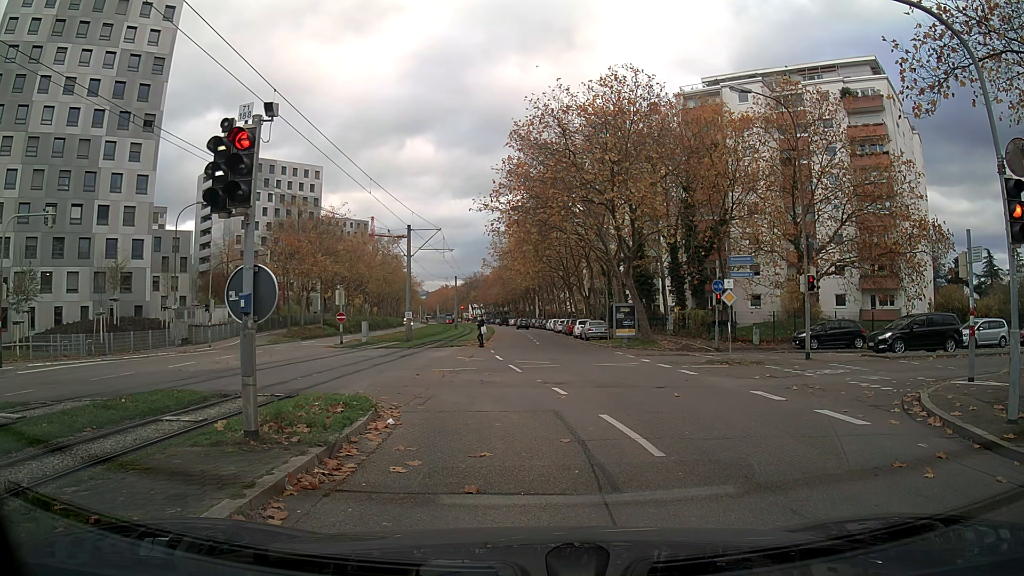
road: tertiary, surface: asphalt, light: Day
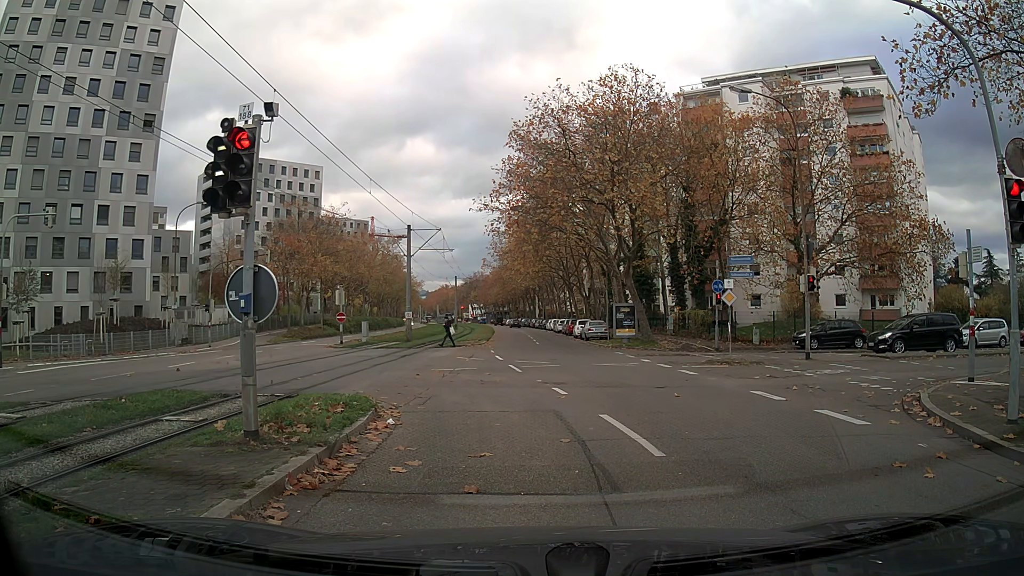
(0.0, 0.0) m; 0°
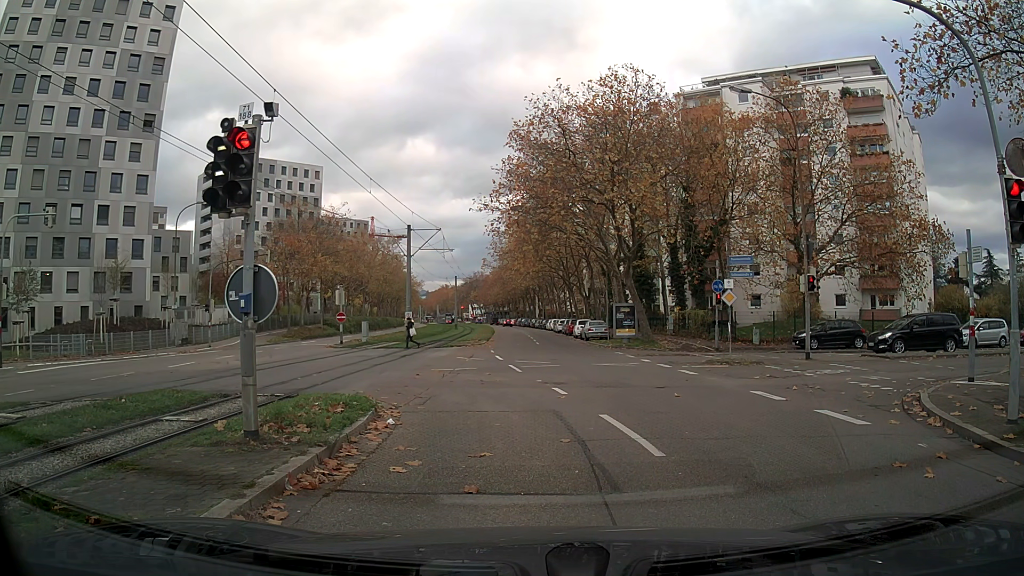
(0.0, 0.0) m; 0°
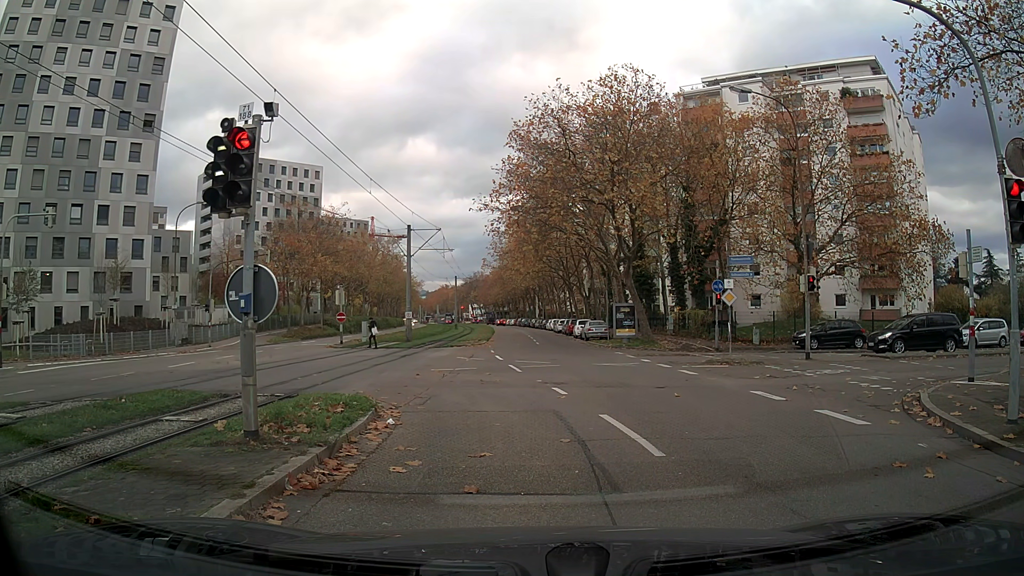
(0.0, 0.0) m; 0°
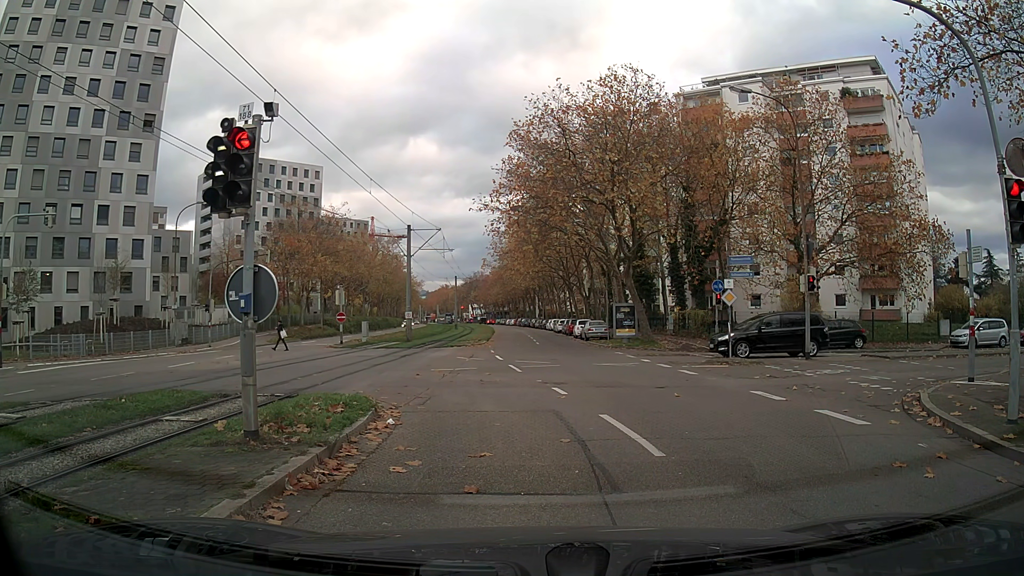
(0.0, 0.0) m; 0°
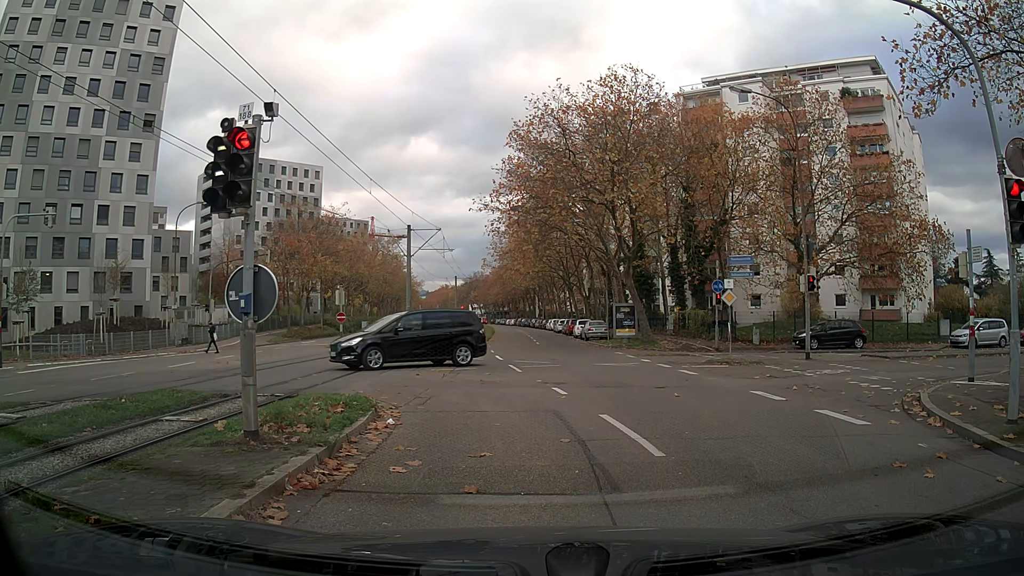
(0.0, 0.0) m; 0°
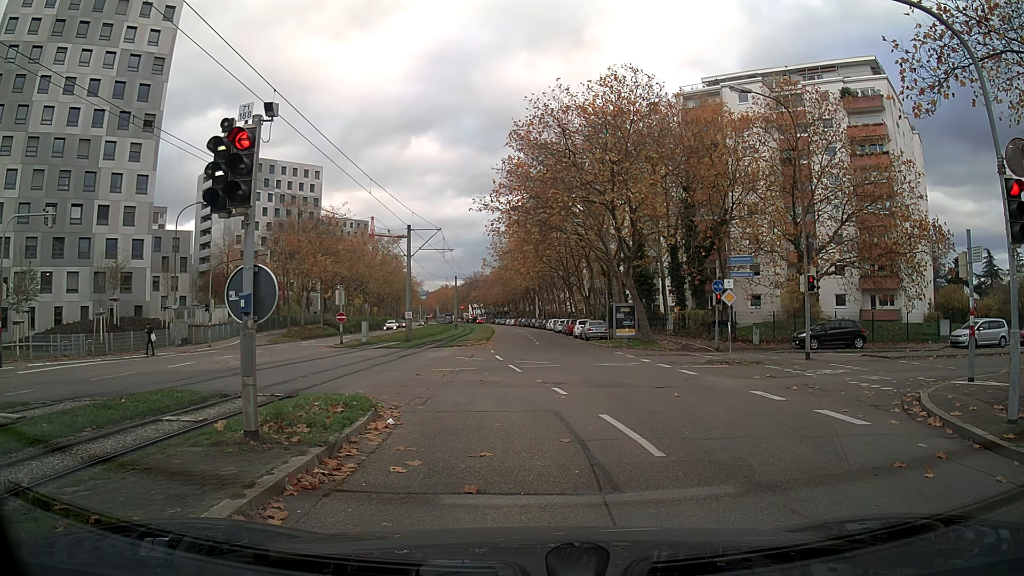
(0.0, 0.0) m; 0°
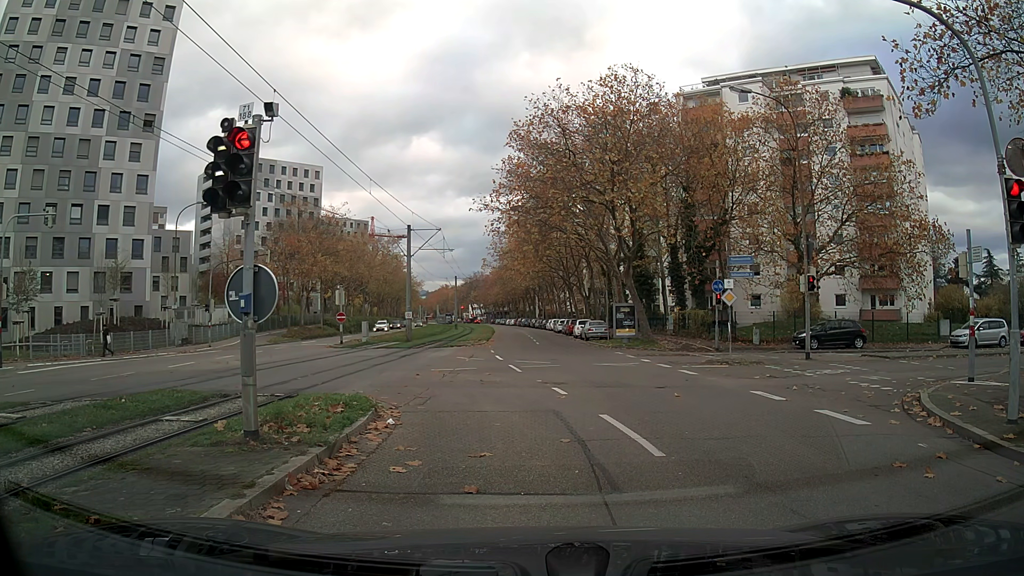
(0.0, 0.0) m; 0°
